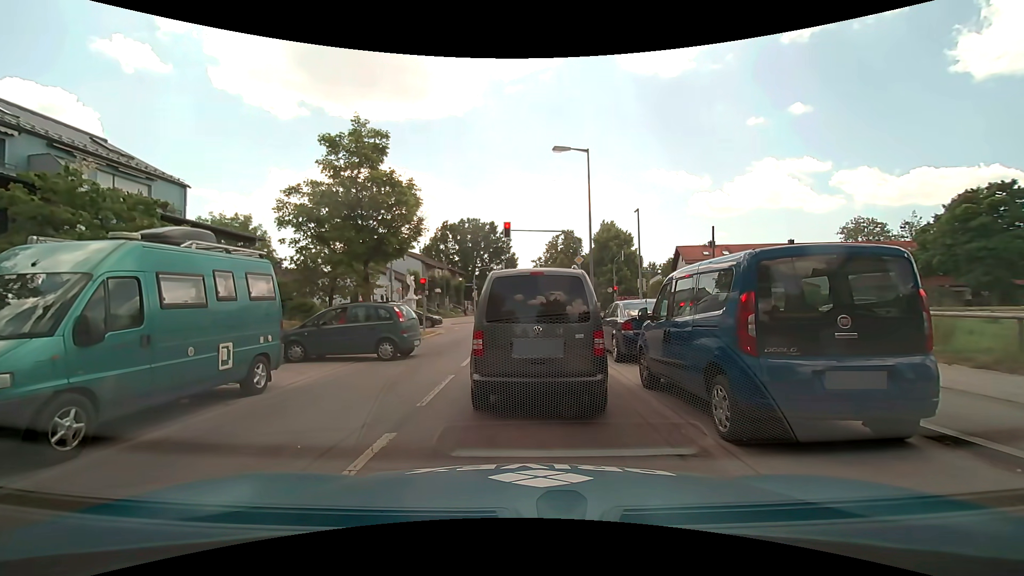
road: secondary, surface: asphalt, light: Day
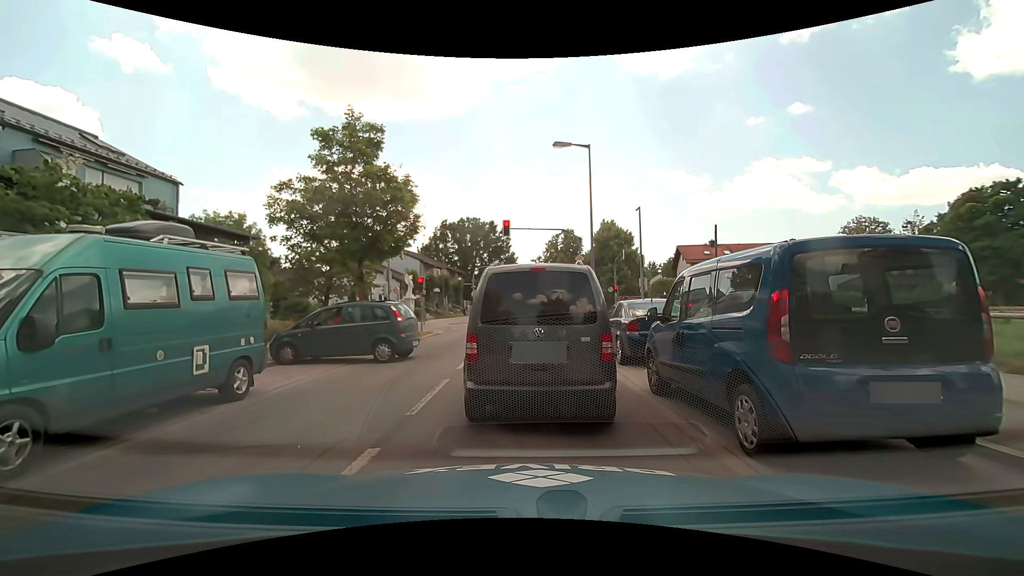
(0.0, +0.6) m; 0°
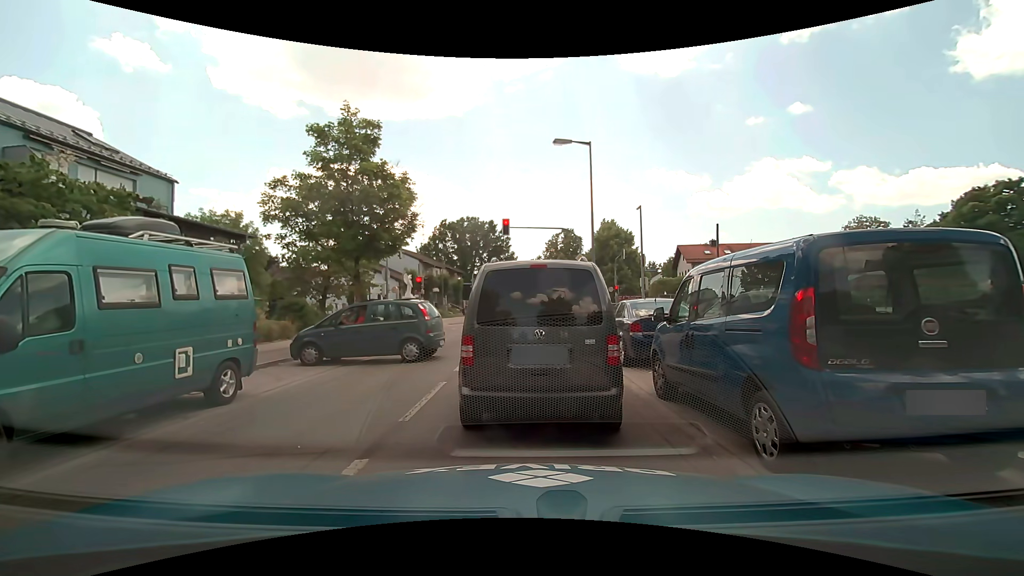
(0.0, +0.3) m; 0°
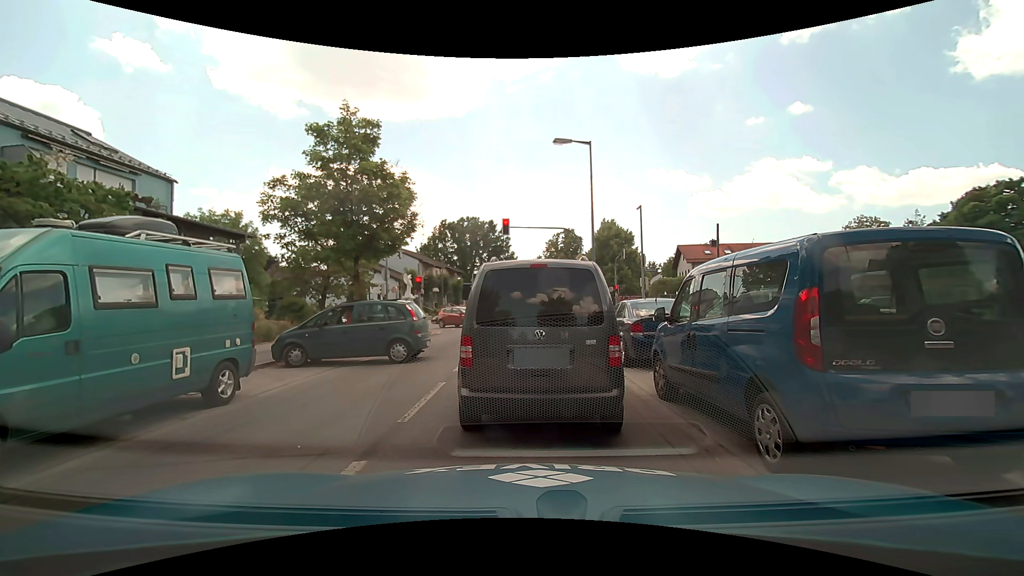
(0.0, +0.1) m; 0°
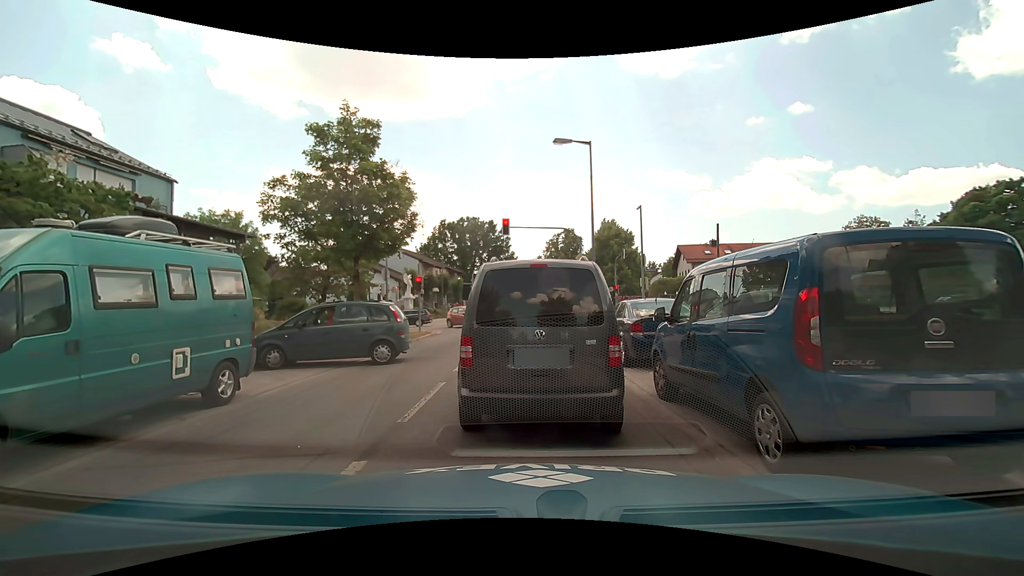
(0.0, 0.0) m; 0°
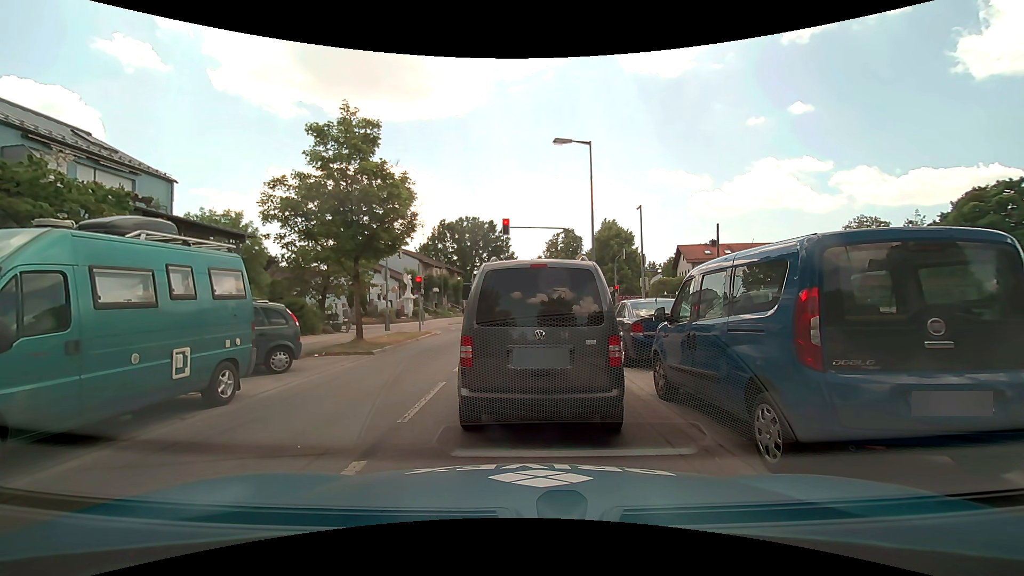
(0.0, 0.0) m; 0°
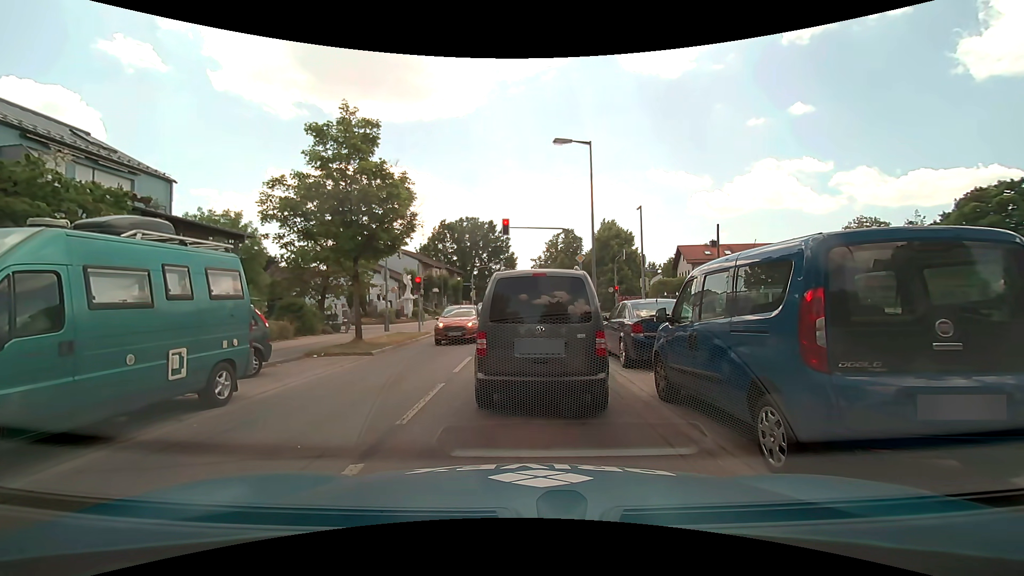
(0.0, 0.0) m; 0°
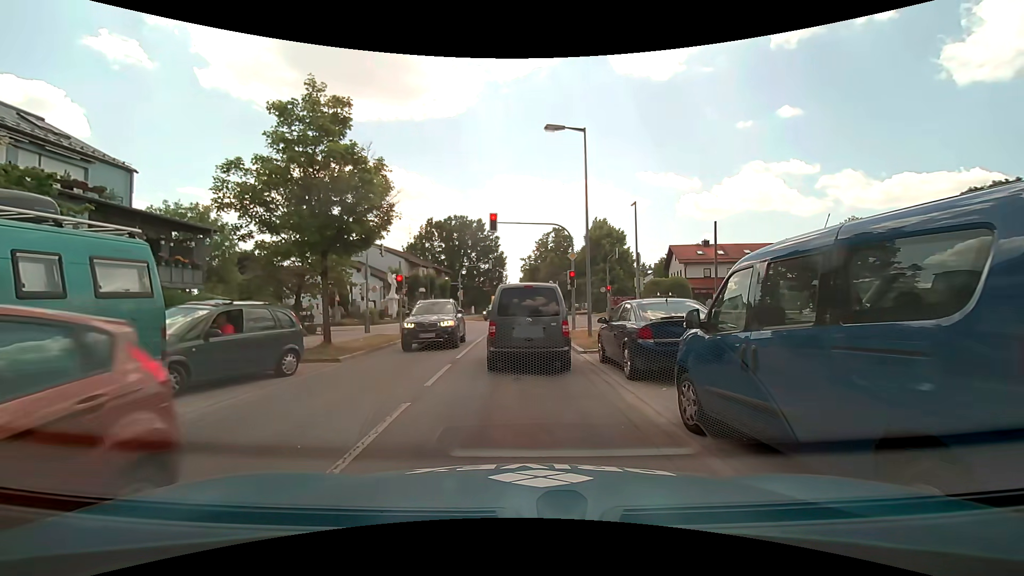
(0.0, +1.8) m; 0°
